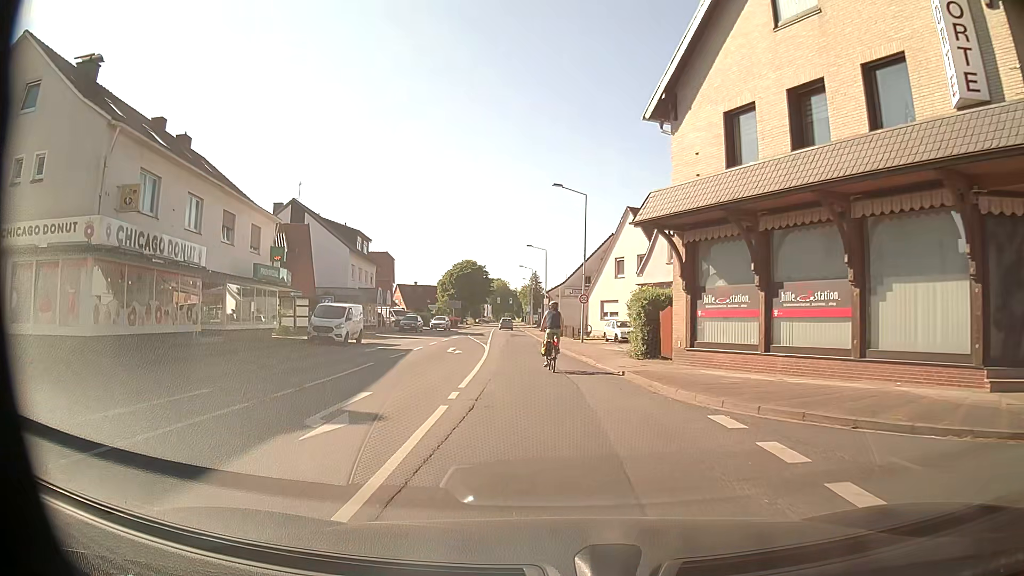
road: secondary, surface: asphalt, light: Day
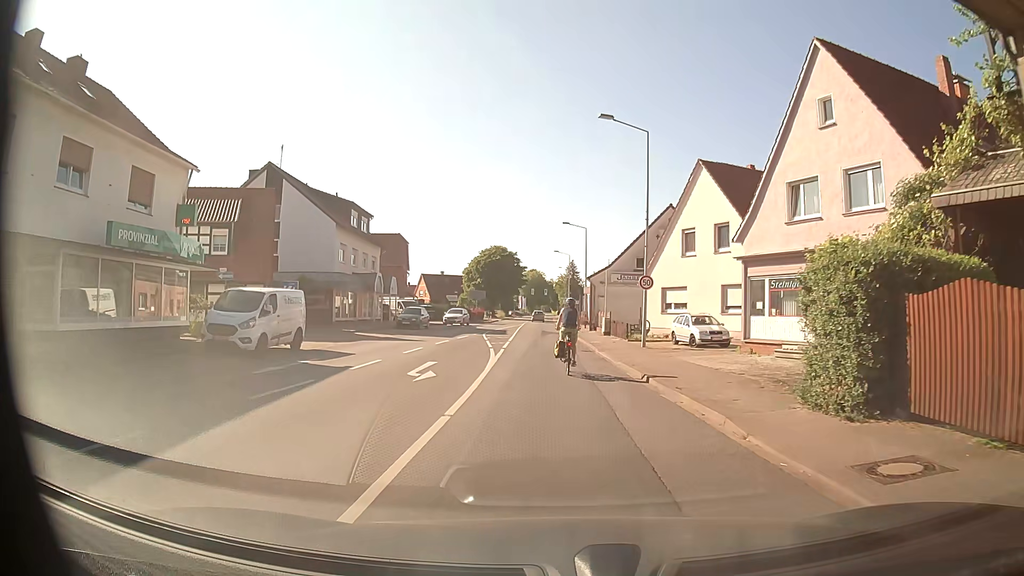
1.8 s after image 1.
(-0.5, +13.3) m; -4°
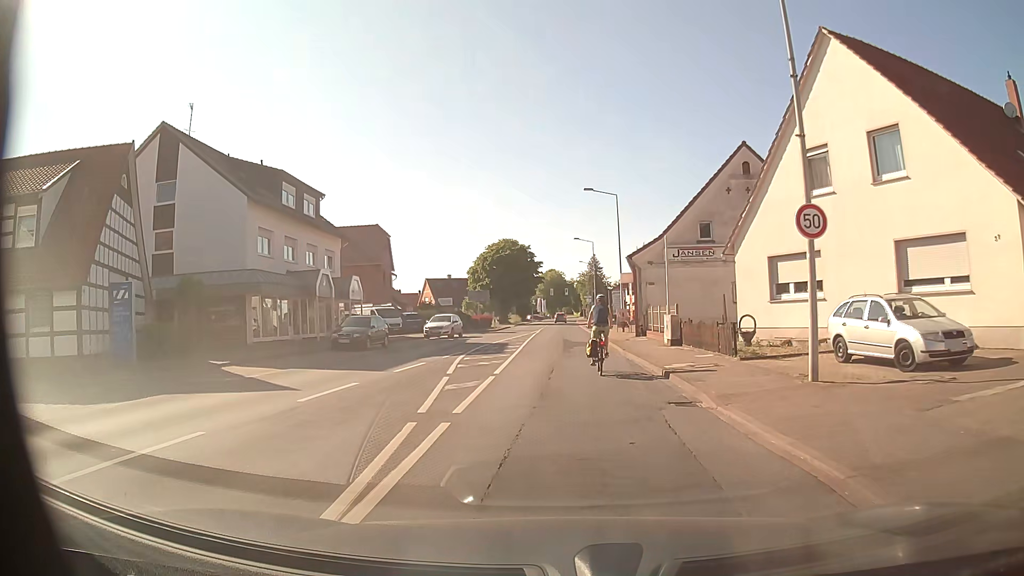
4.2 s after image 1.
(-0.1, +17.1) m; -1°
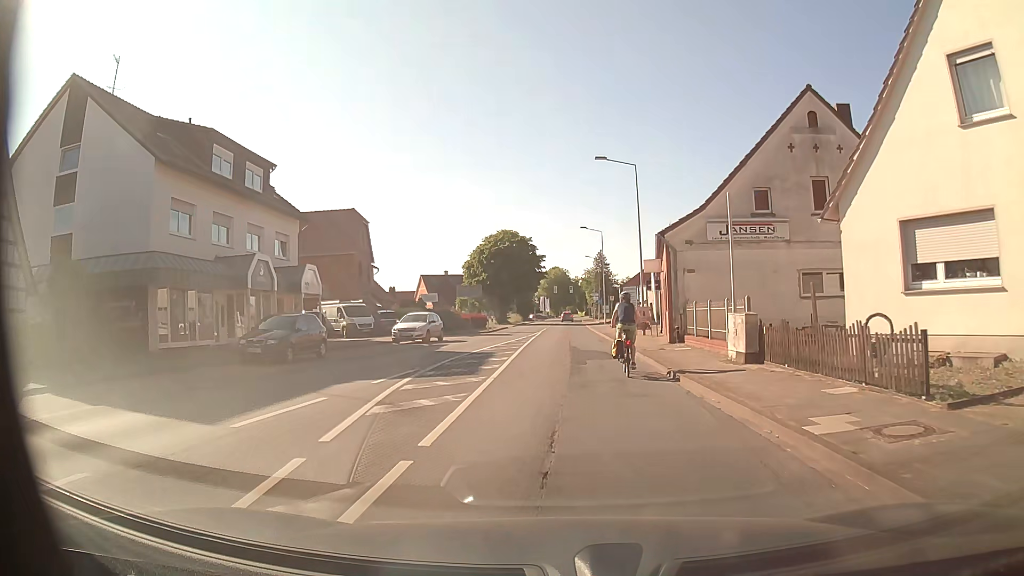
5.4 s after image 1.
(-0.2, +8.9) m; -1°
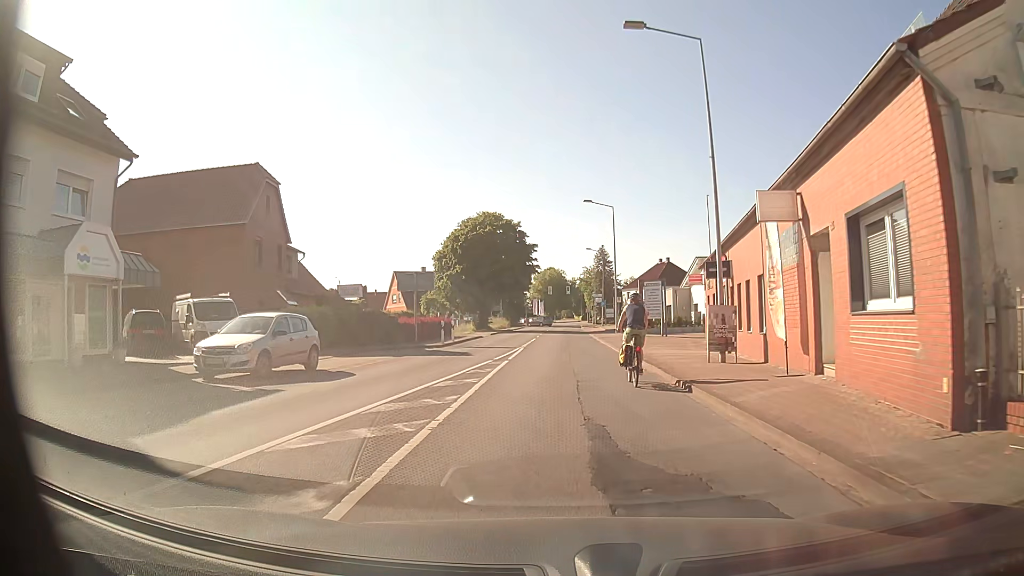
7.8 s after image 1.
(+0.2, +18.2) m; 0°
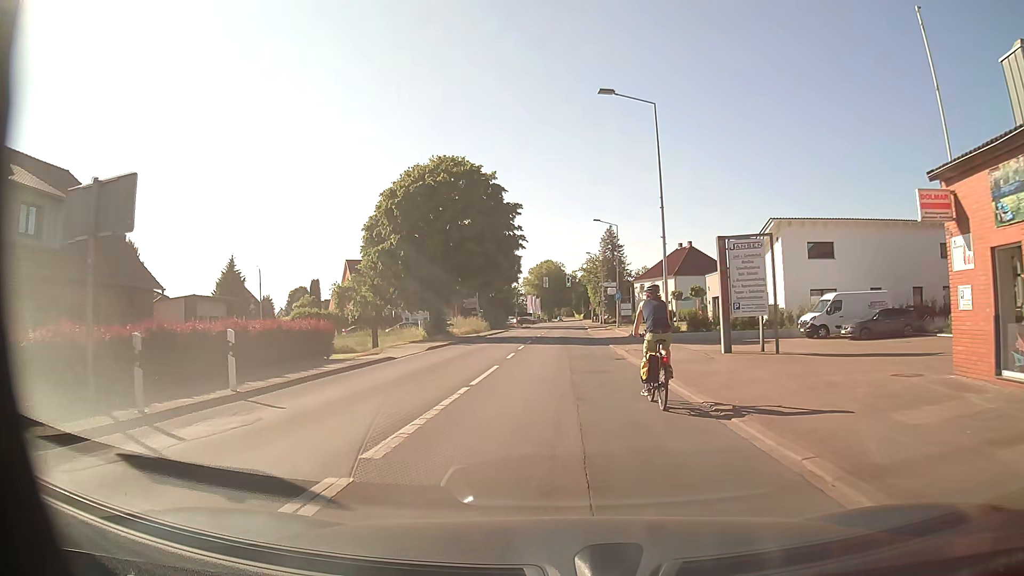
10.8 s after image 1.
(+0.7, +24.6) m; +1°
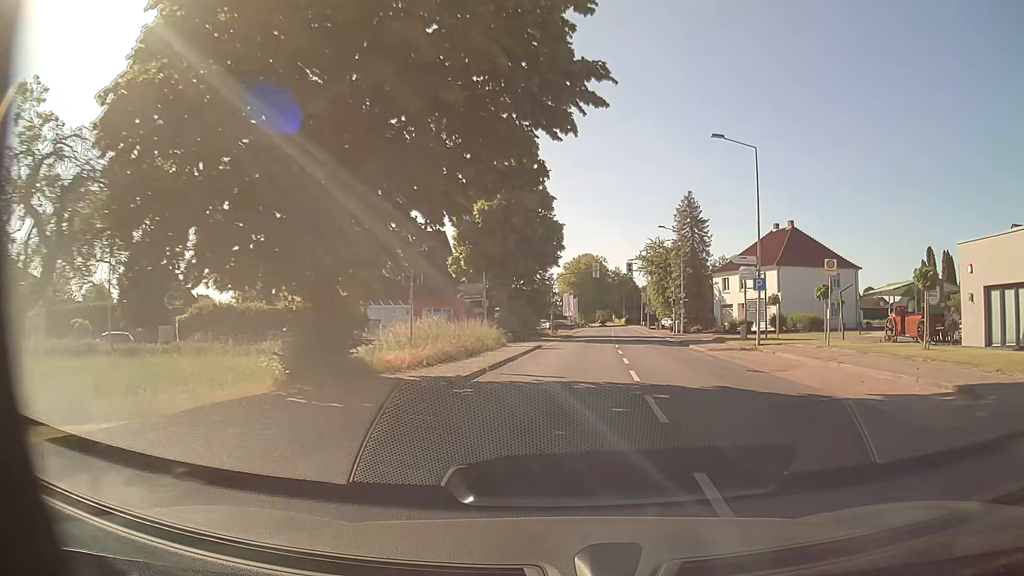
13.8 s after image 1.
(-2.3, +31.1) m; -2°
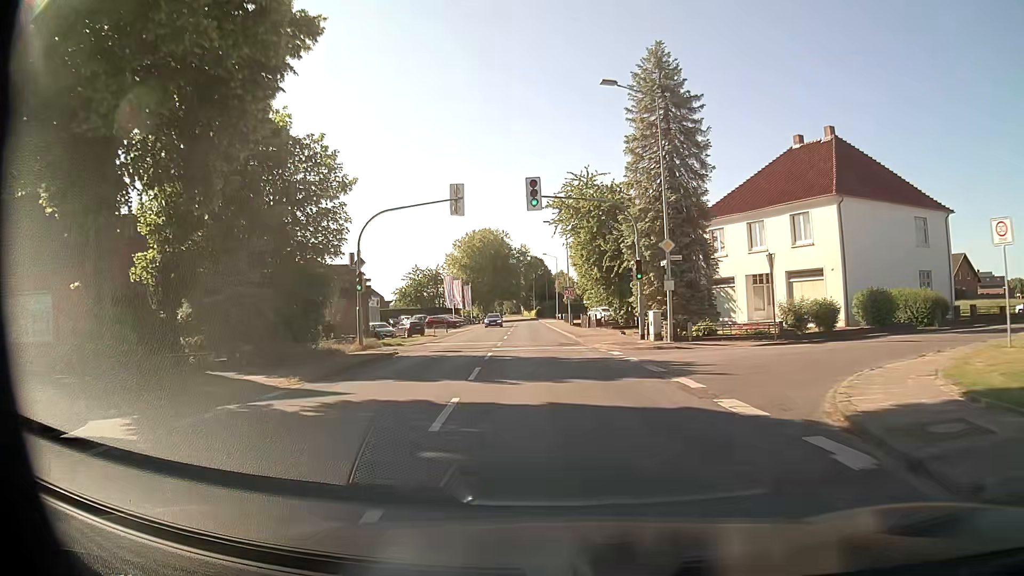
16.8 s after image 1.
(+3.9, +37.3) m; +8°
(0, +10) (0, +20) (-1, +30) (-1, +40) (-2, +50) (-2, +60) (-3, +70) (-4, +80) (-4, +90) (-5, +100) m
